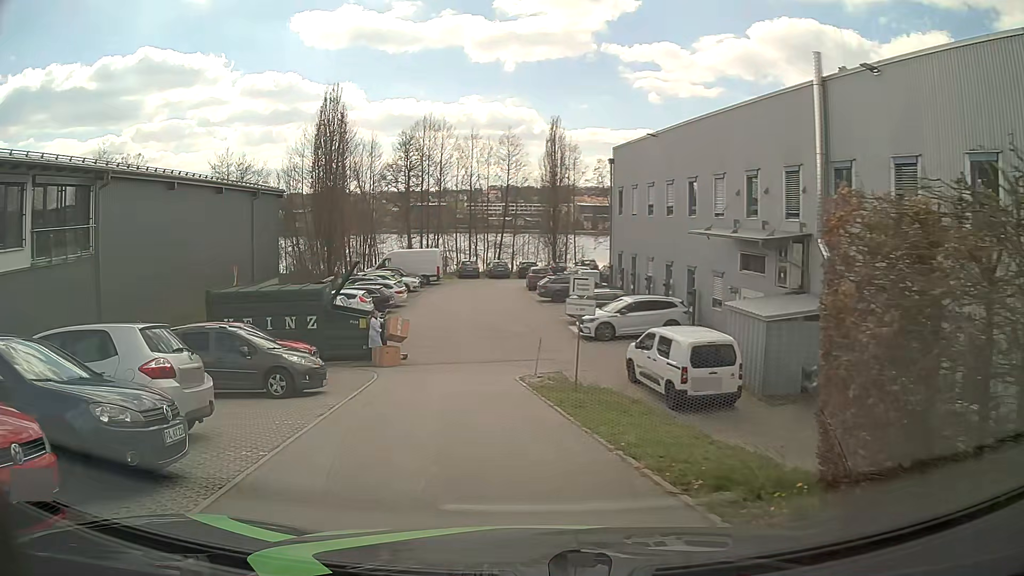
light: Day
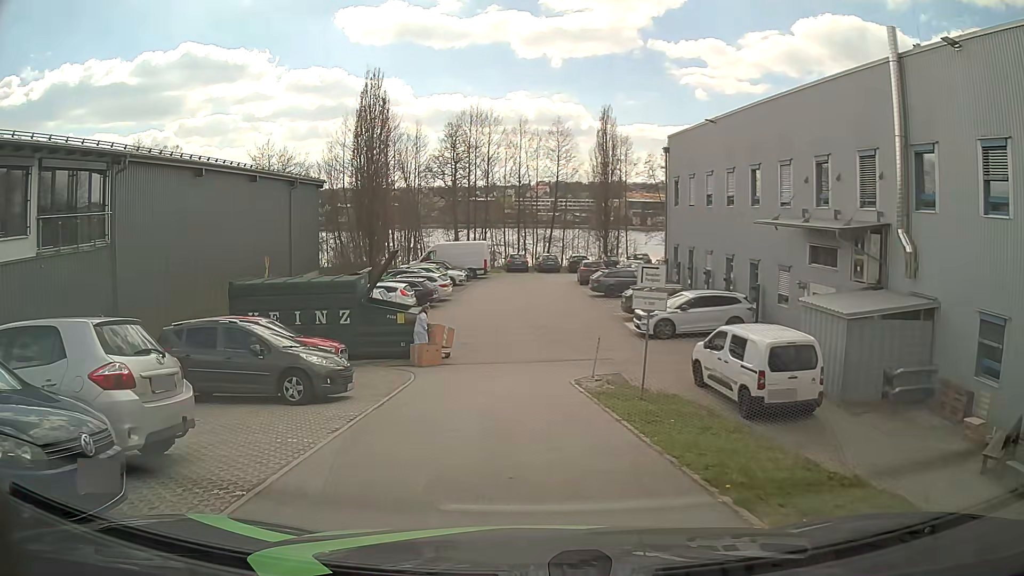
(0.0, +2.0) m; -4°
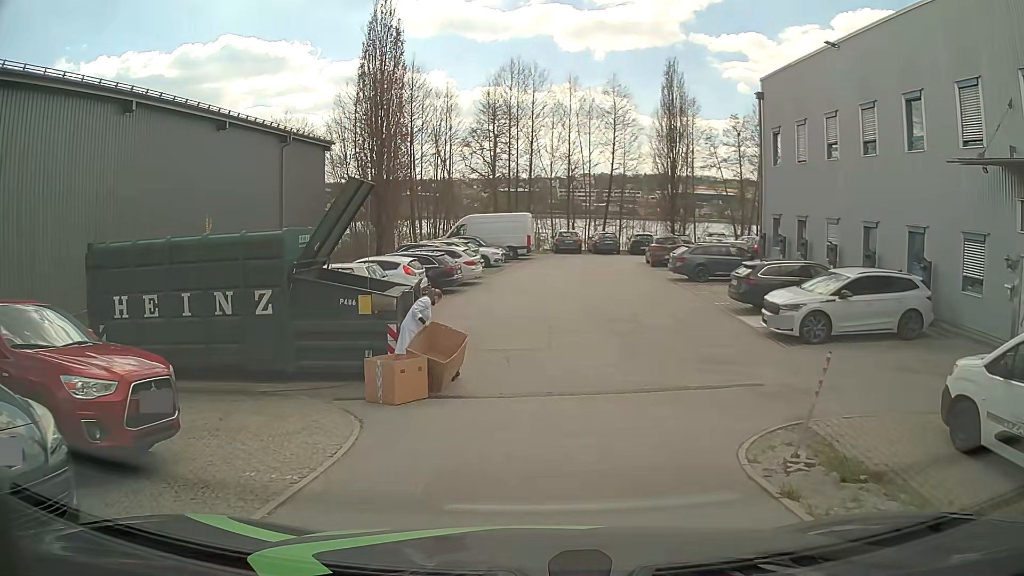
(-0.4, +9.6) m; -2°
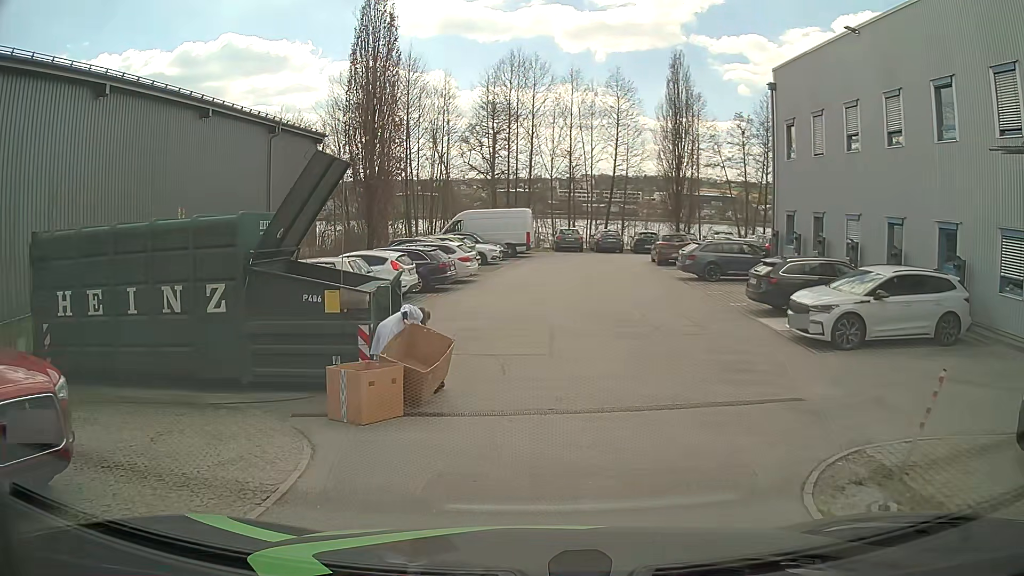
(0.0, +1.7) m; -2°
